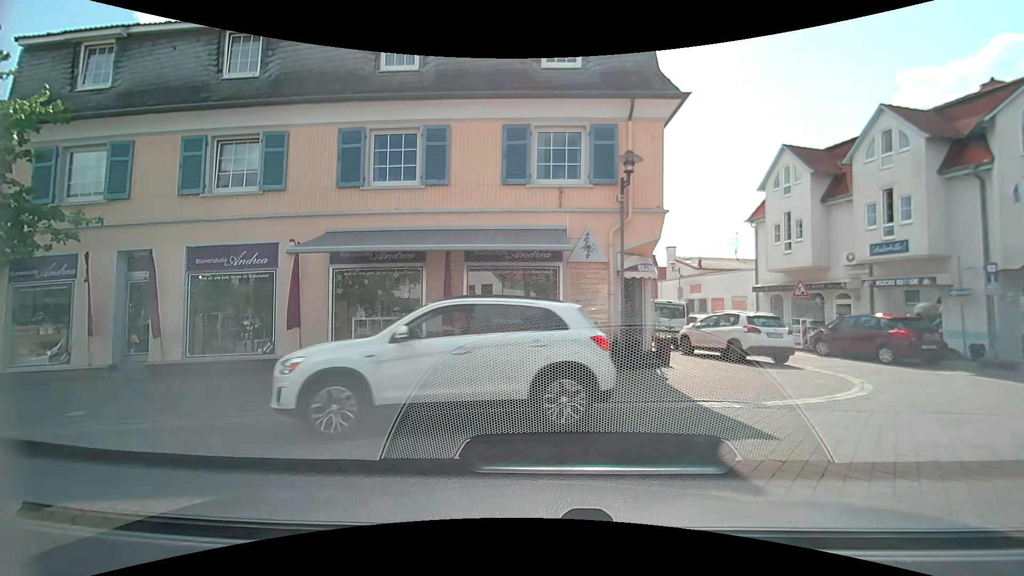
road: residential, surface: paving_stones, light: Day
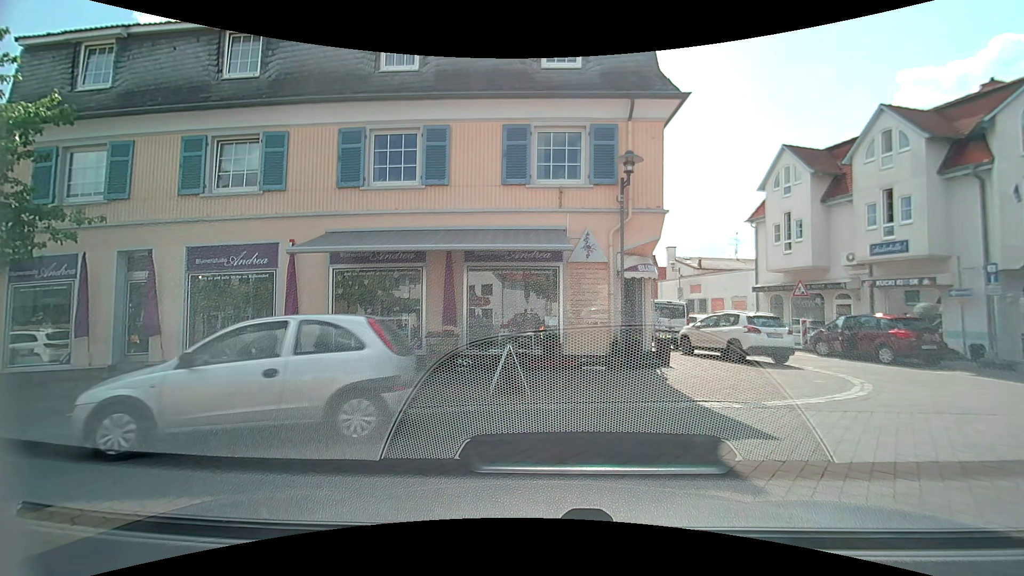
(0.0, +0.1) m; 0°
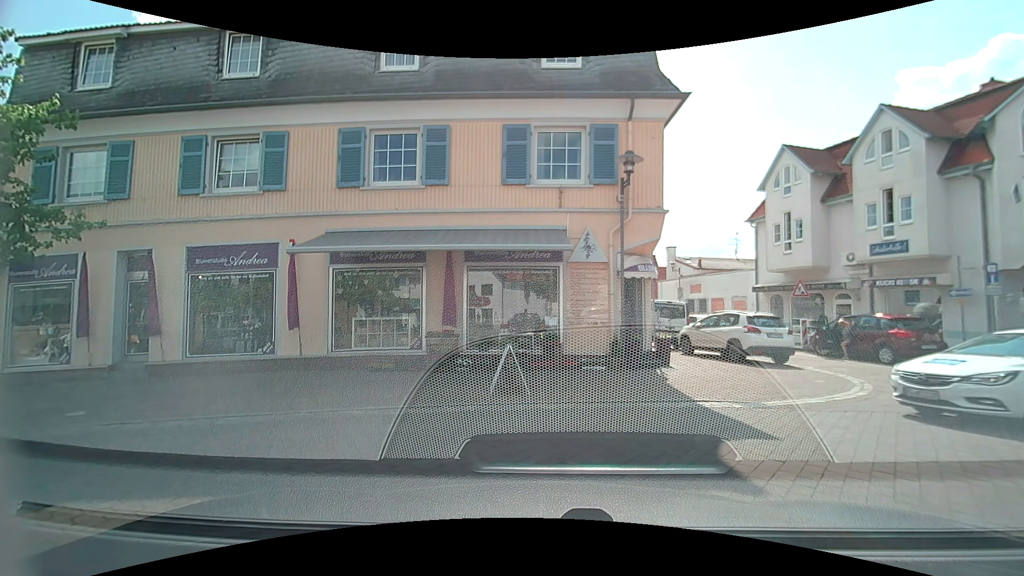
(0.0, 0.0) m; 0°
